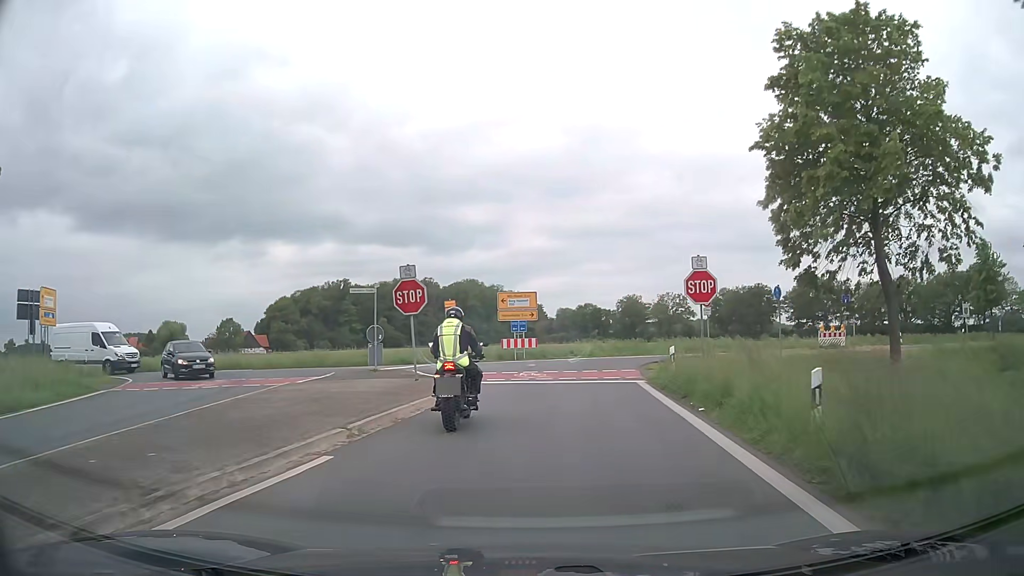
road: secondary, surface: asphalt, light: Day
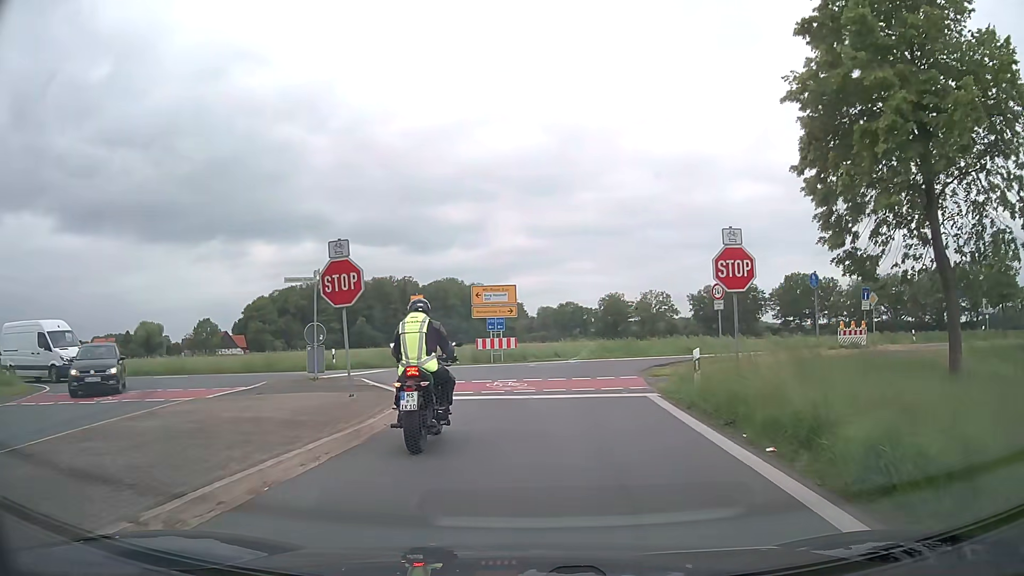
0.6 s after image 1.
(+0.1, +4.5) m; +2°
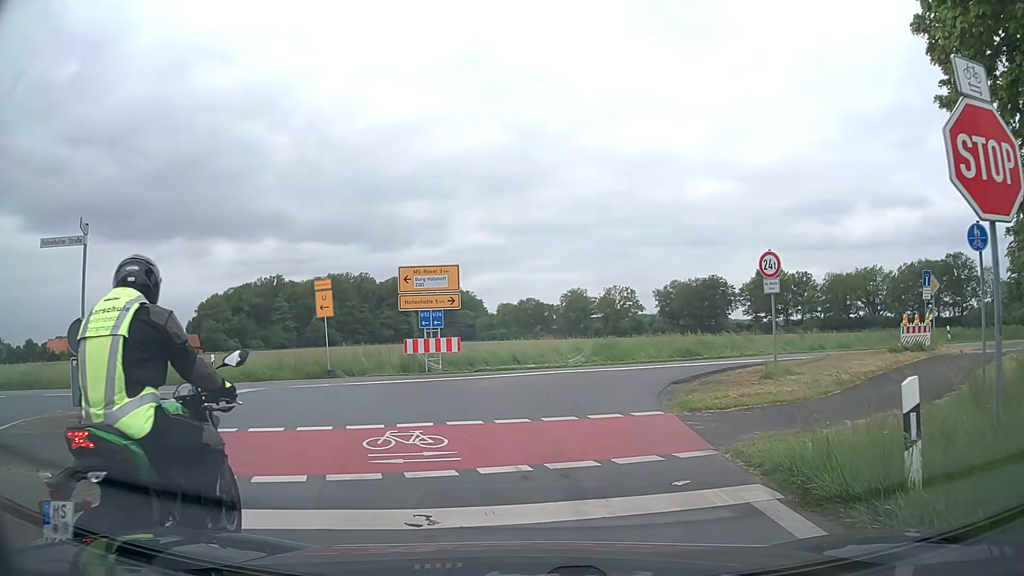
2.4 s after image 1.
(+0.2, +8.6) m; +3°
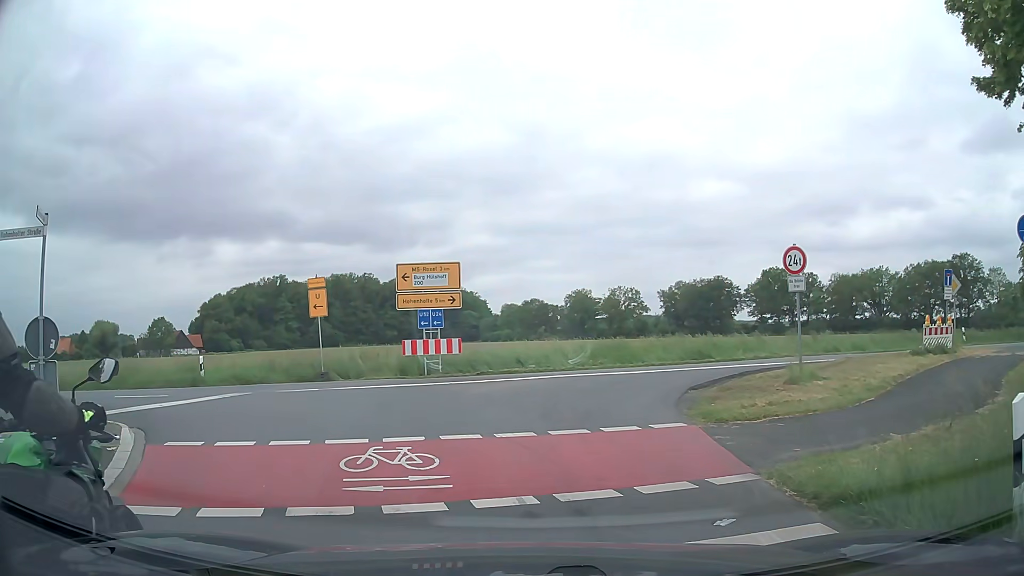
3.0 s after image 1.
(0.0, +1.1) m; -1°
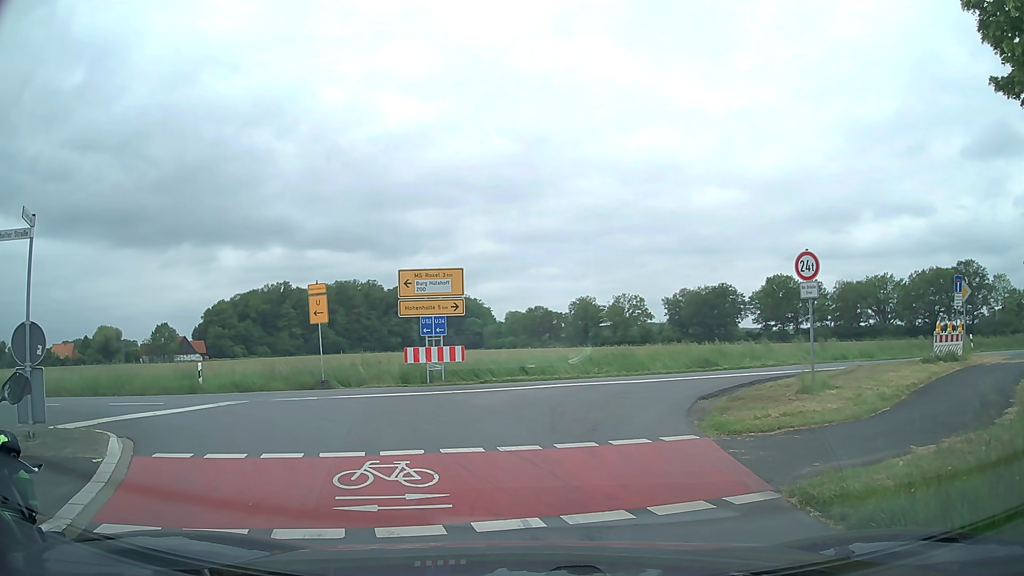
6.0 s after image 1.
(0.0, +0.5) m; 0°
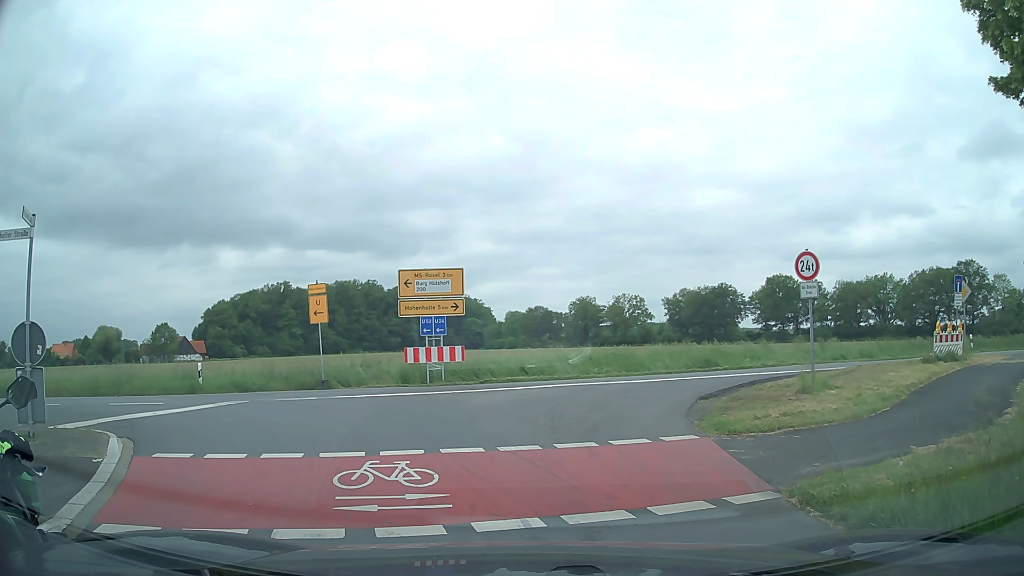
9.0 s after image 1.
(0.0, 0.0) m; 0°
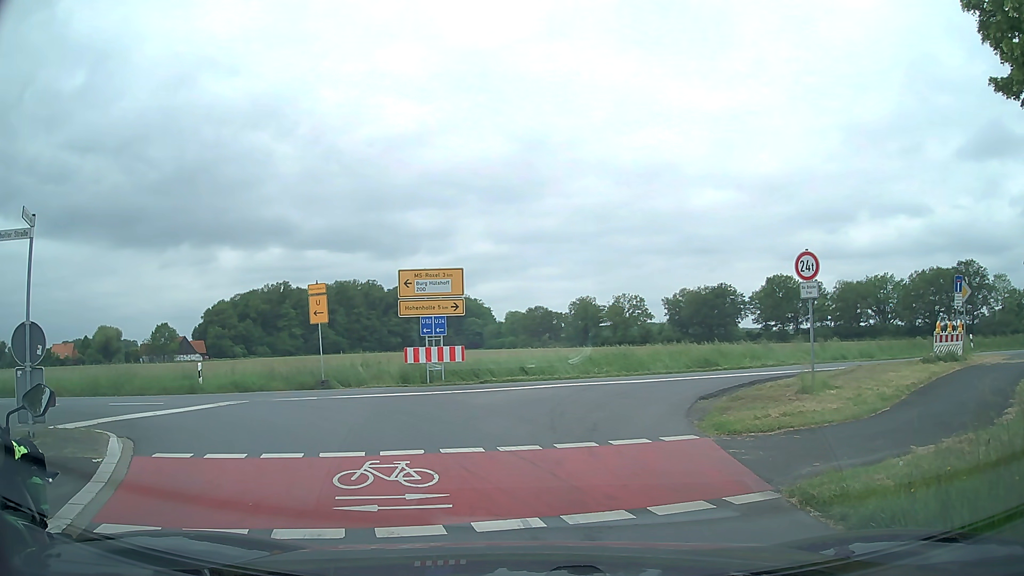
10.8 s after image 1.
(0.0, 0.0) m; 0°
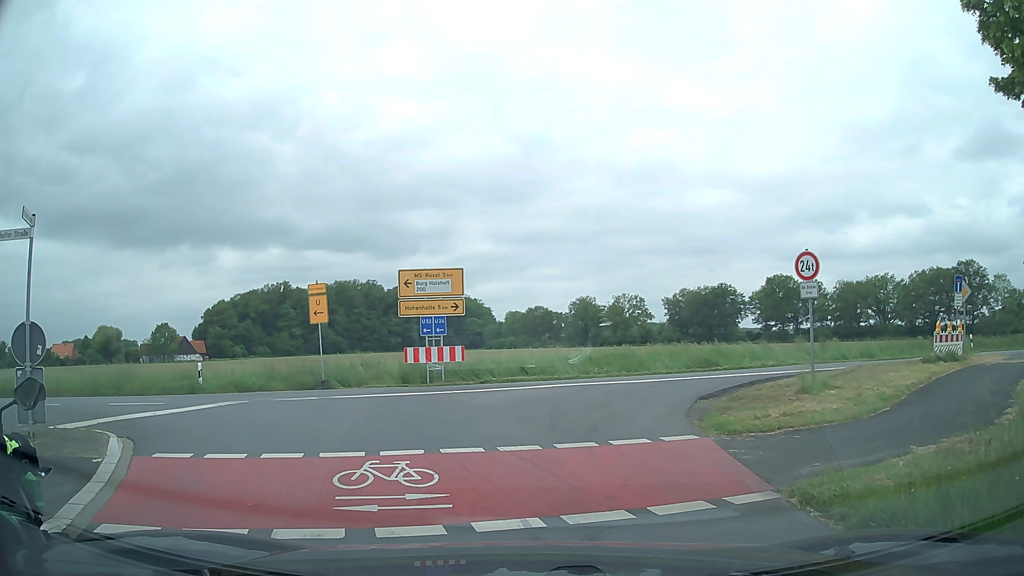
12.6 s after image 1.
(0.0, 0.0) m; 0°
(-1, +10) (-7, +17) (-17, +18) (-27, +17) (-37, +15) (-47, +13) (-57, +11) (-66, +9) (-76, +7) (-86, +5) m
